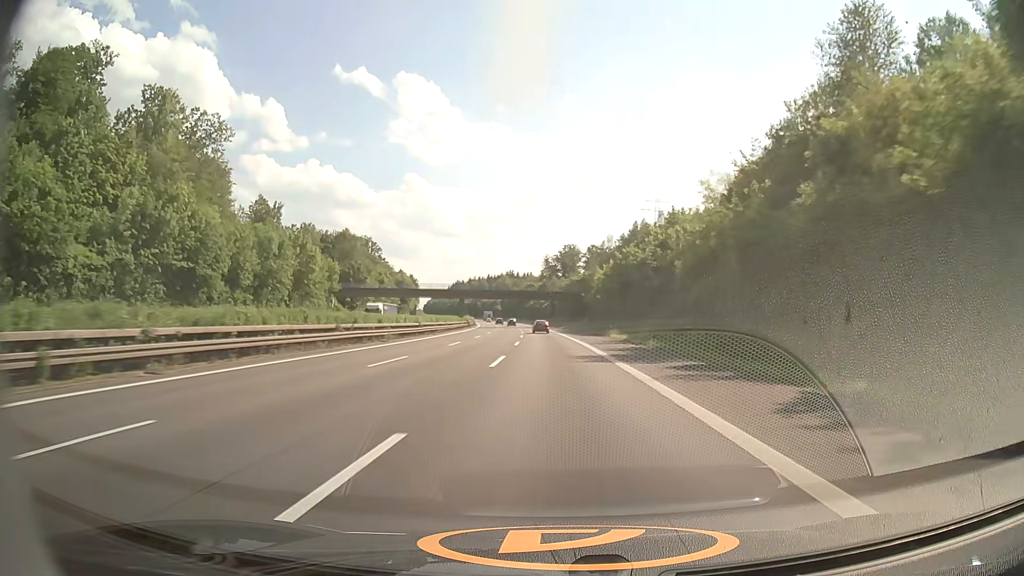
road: motorway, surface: asphalt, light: Day
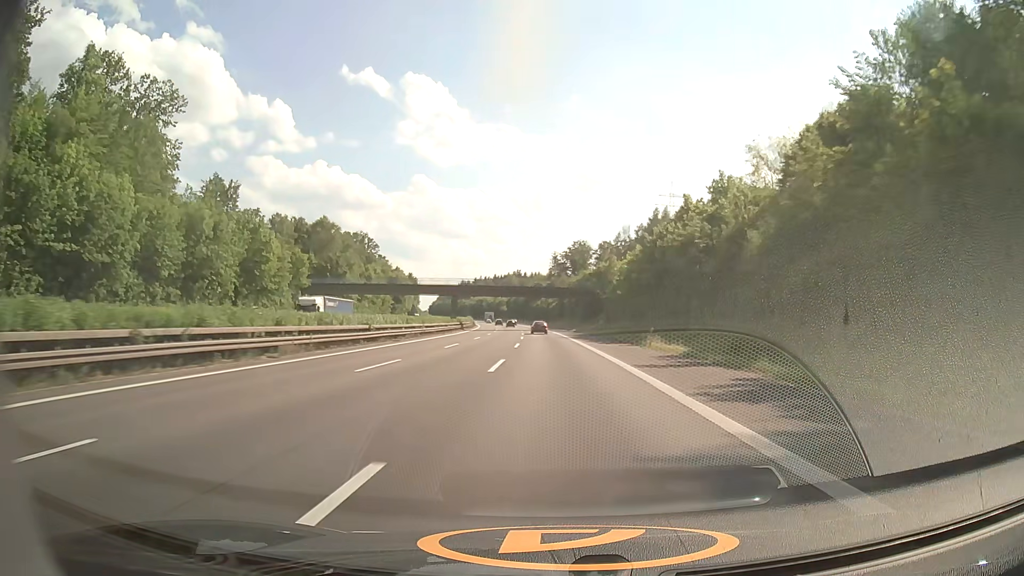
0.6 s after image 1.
(-0.1, +19.6) m; -1°
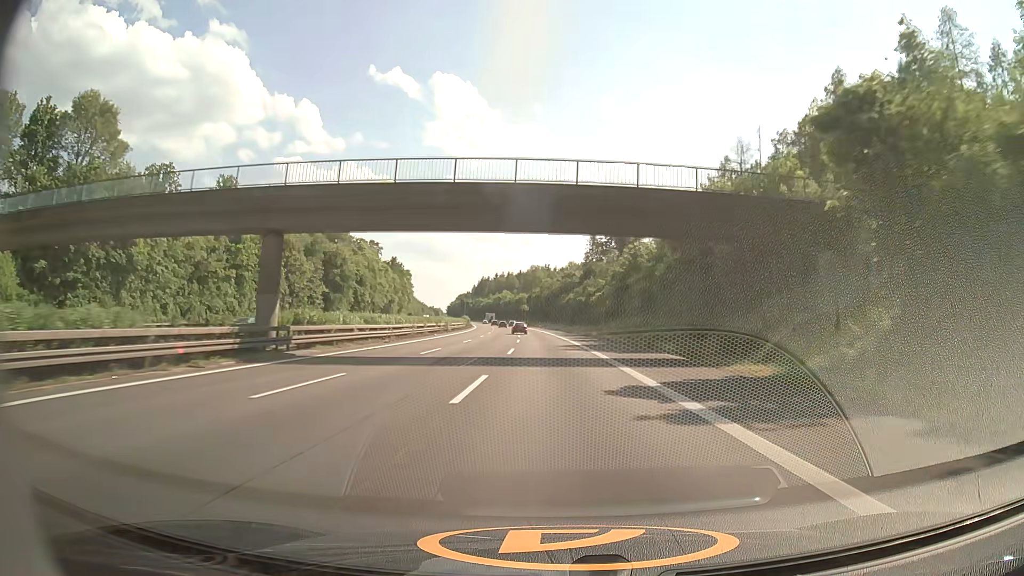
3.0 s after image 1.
(-1.7, +78.5) m; -3°
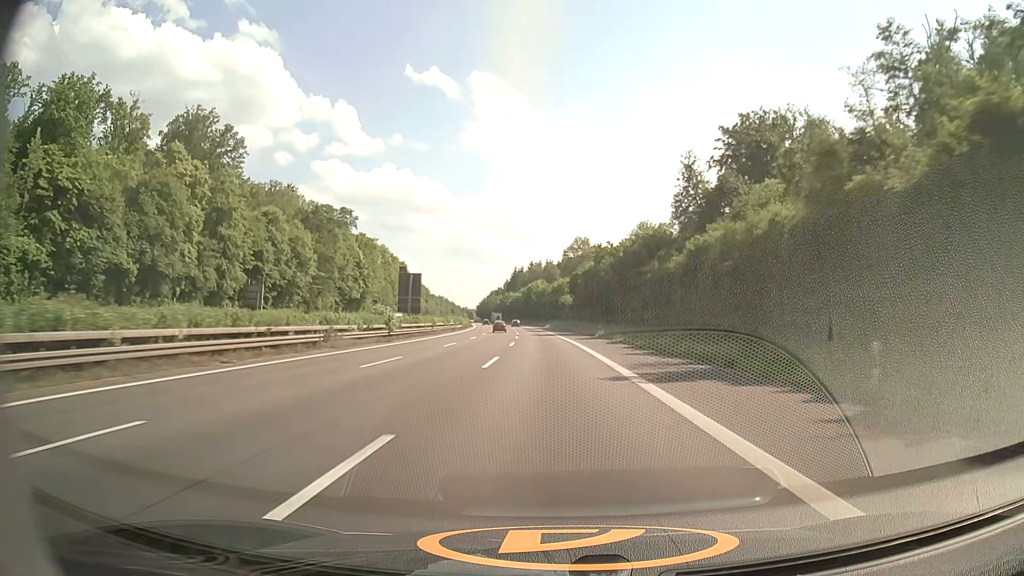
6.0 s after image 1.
(-3.1, +99.0) m; -4°
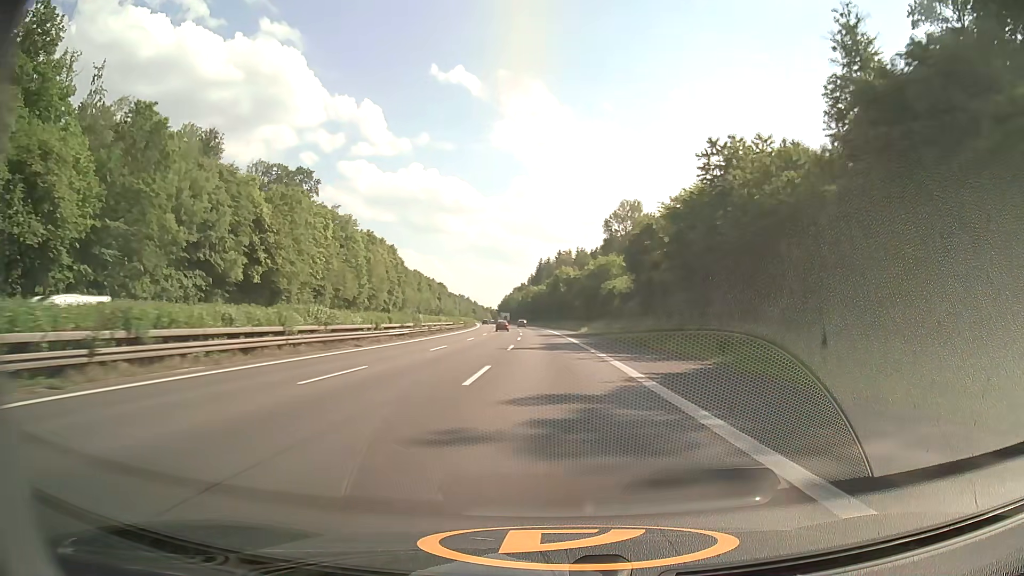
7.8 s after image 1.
(-1.3, +59.4) m; -2°
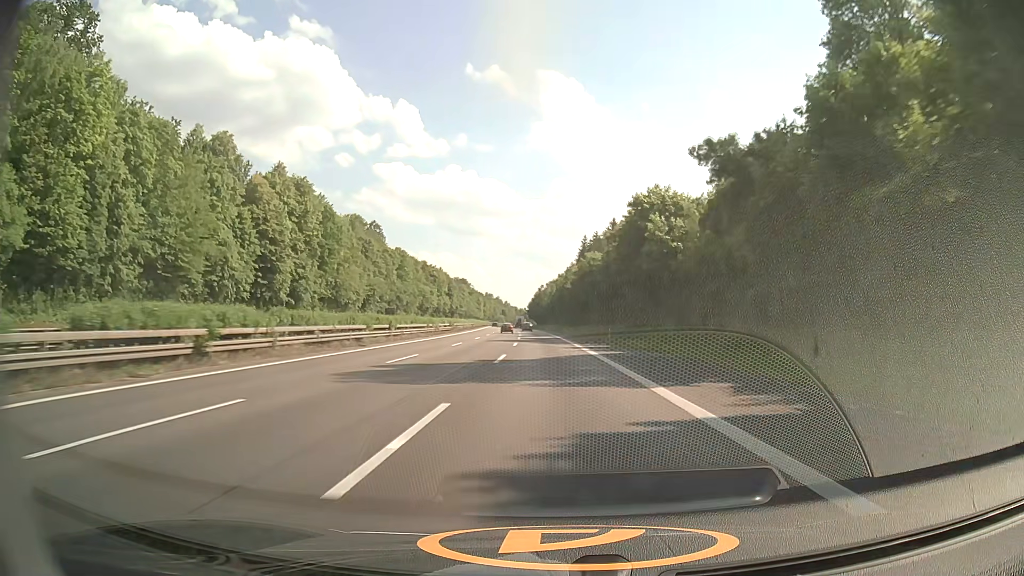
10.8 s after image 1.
(-3.1, +98.5) m; -4°
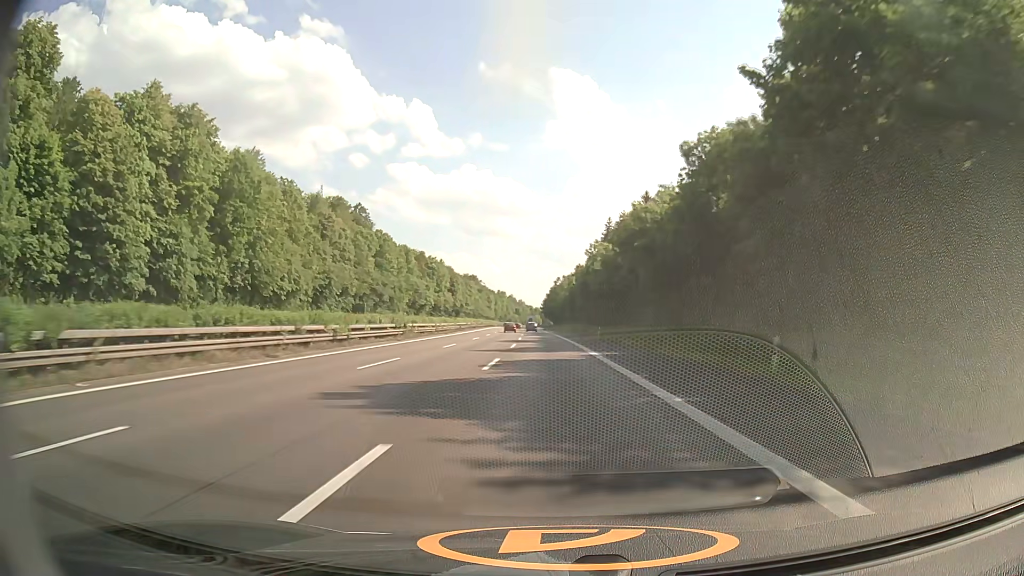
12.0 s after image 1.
(-0.4, +39.6) m; -1°
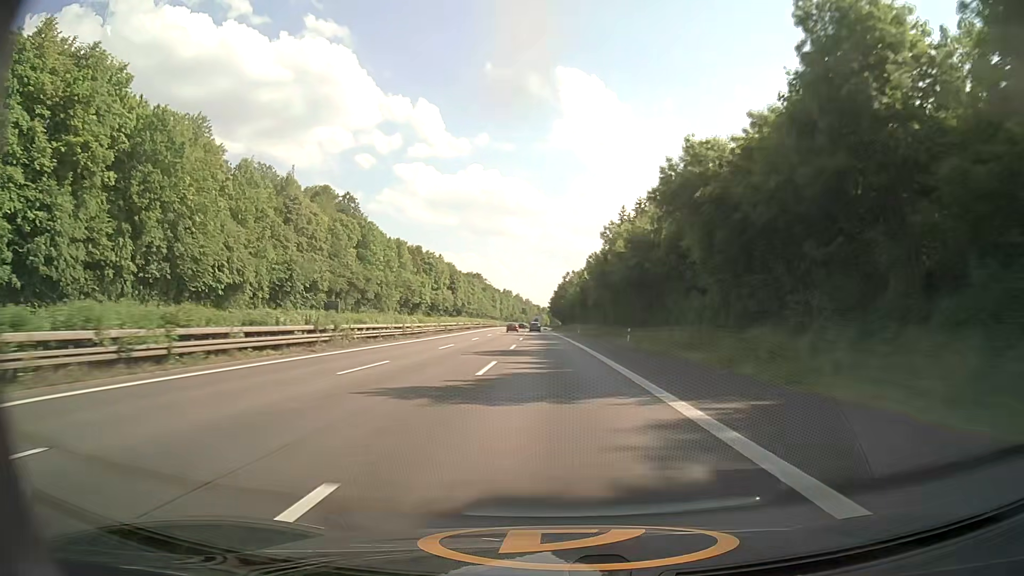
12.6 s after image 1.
(-0.1, +19.8) m; -1°
(0, +10) (0, +20) (0, +30) (0, +40) (-1, +50) (-1, +60) (-1, +70) (-1, +80) (-2, +90) (-2, +100) m
